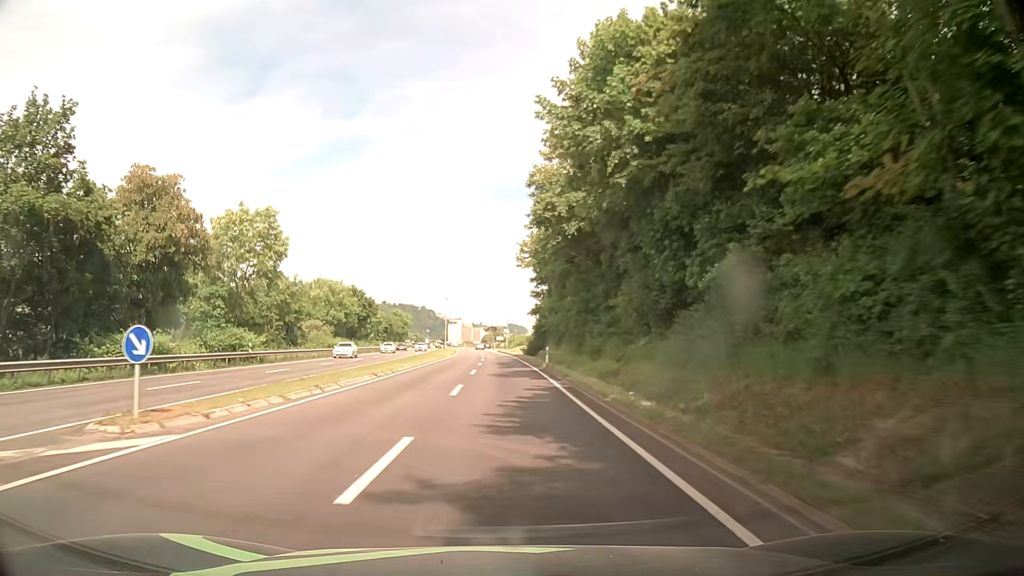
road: primary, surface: asphalt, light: Day
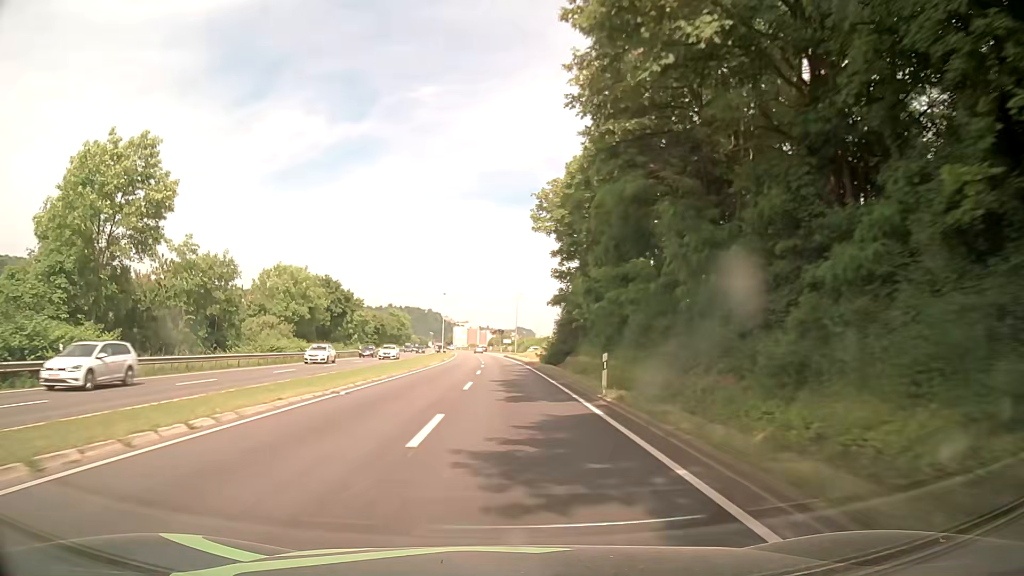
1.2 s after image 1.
(-0.1, +20.7) m; -1°
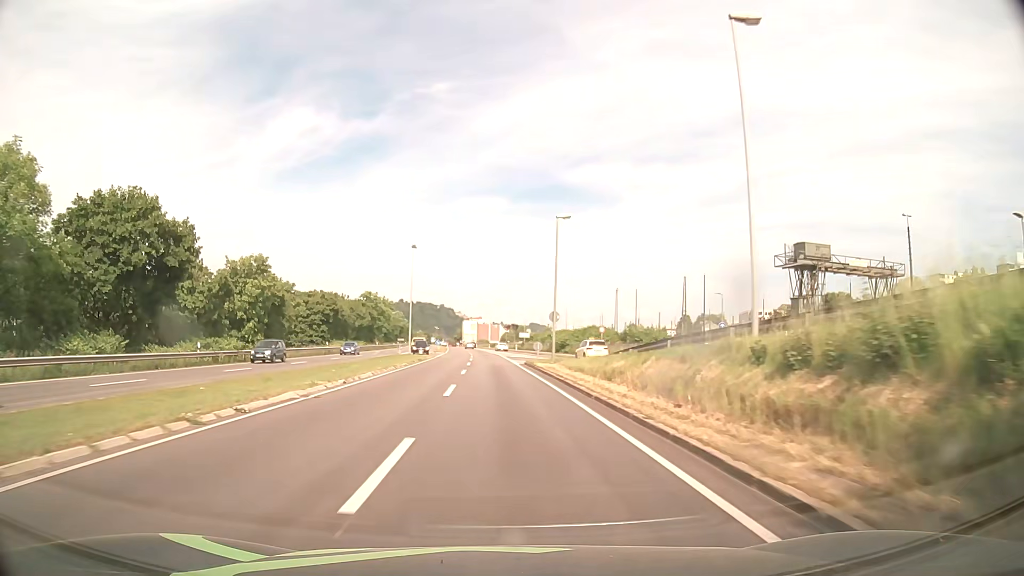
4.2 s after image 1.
(-0.1, +51.7) m; 0°
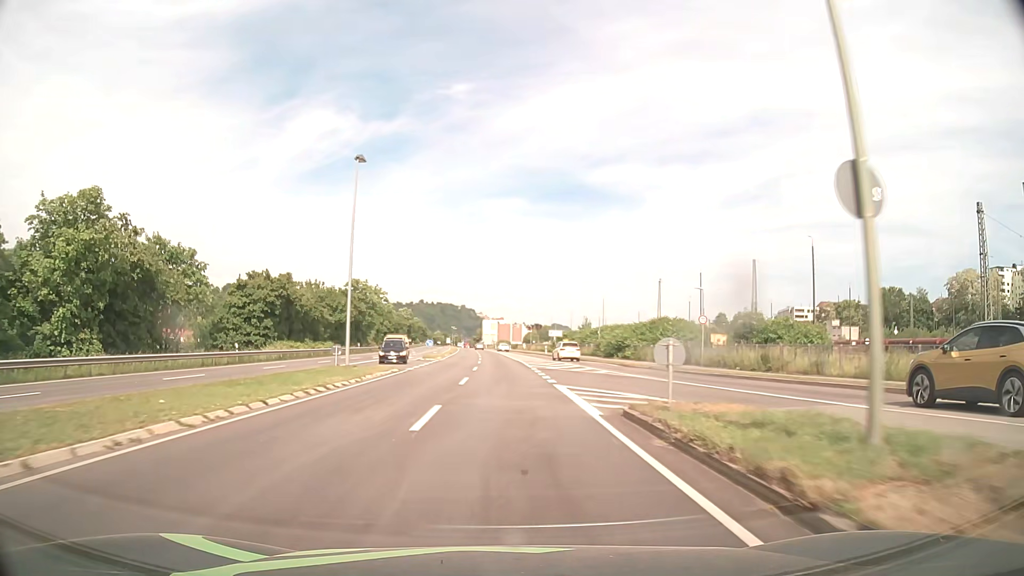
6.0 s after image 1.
(-0.6, +31.1) m; -2°
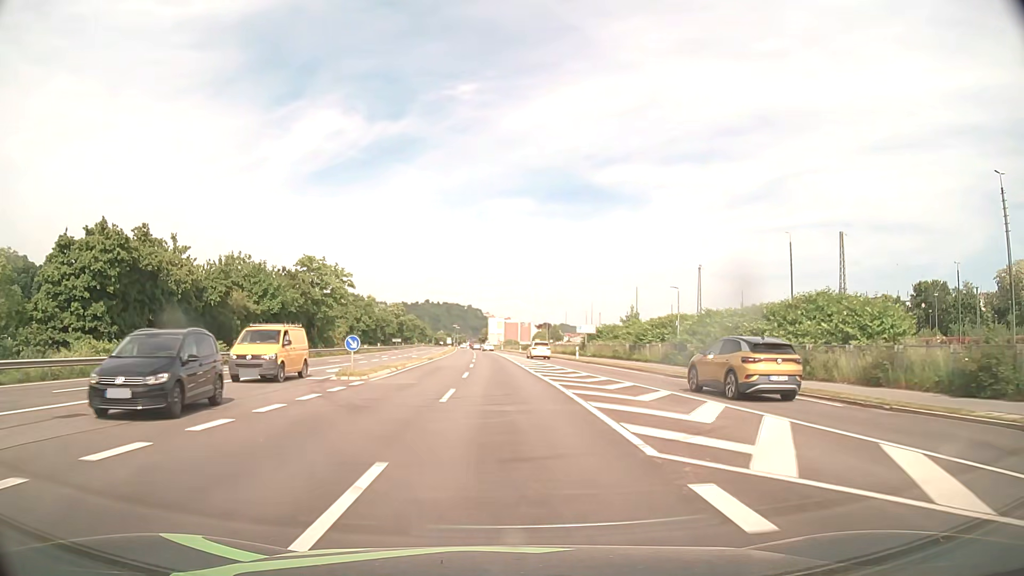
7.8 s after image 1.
(-0.2, +31.1) m; -1°
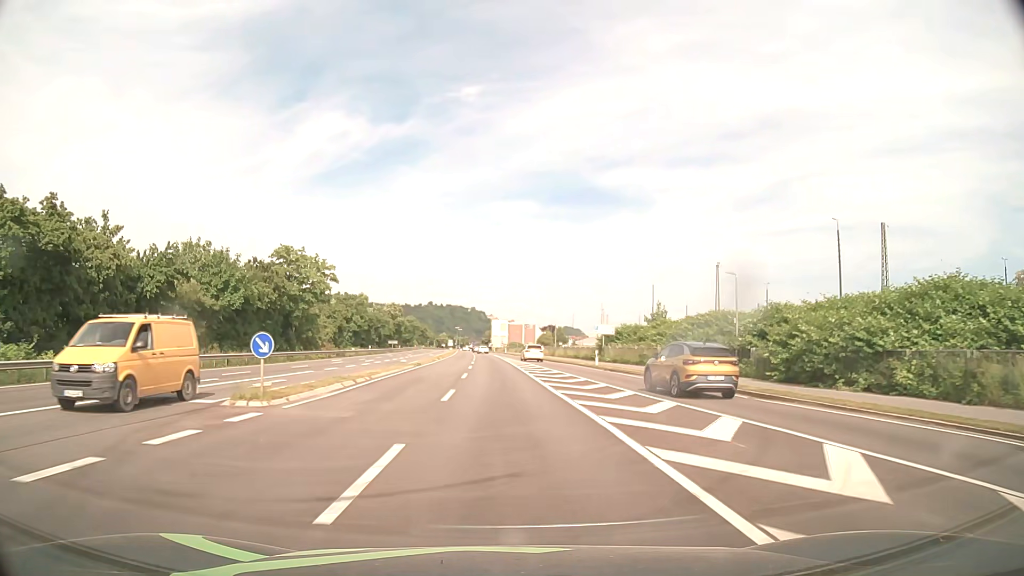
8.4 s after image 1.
(0.0, +10.4) m; 0°
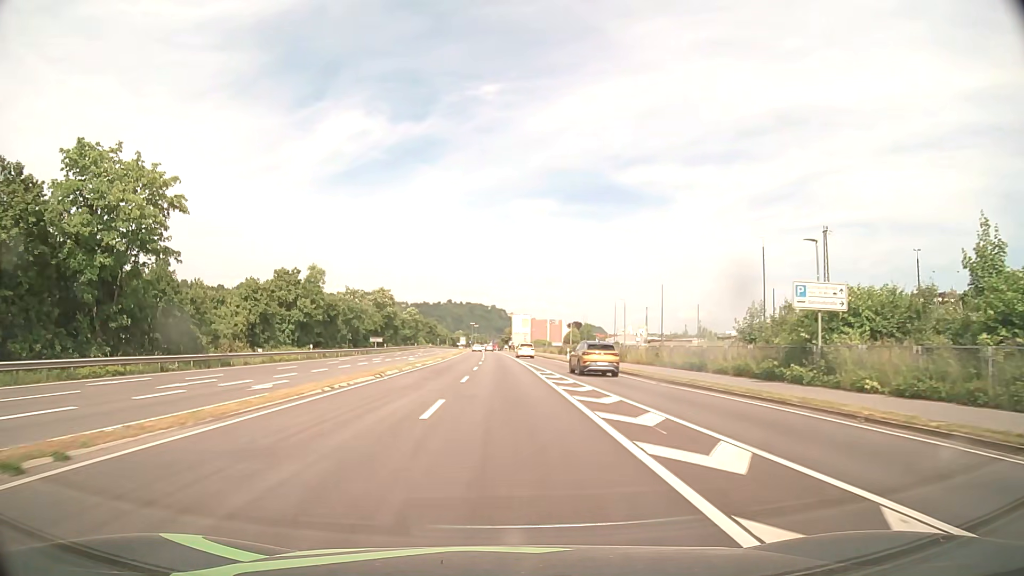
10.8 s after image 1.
(-0.6, +40.9) m; -2°
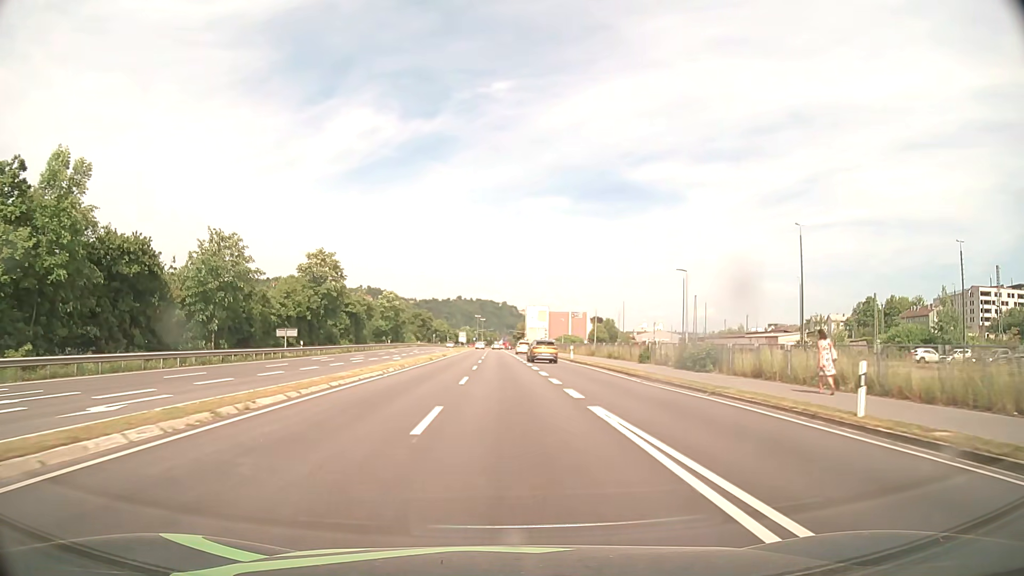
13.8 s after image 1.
(-0.6, +50.3) m; -1°
(0, +10) (0, +20) (0, +30) (0, +40) (0, +50) (0, +60) (+1, +70) (+1, +80) (+1, +90) (+1, +100) m
